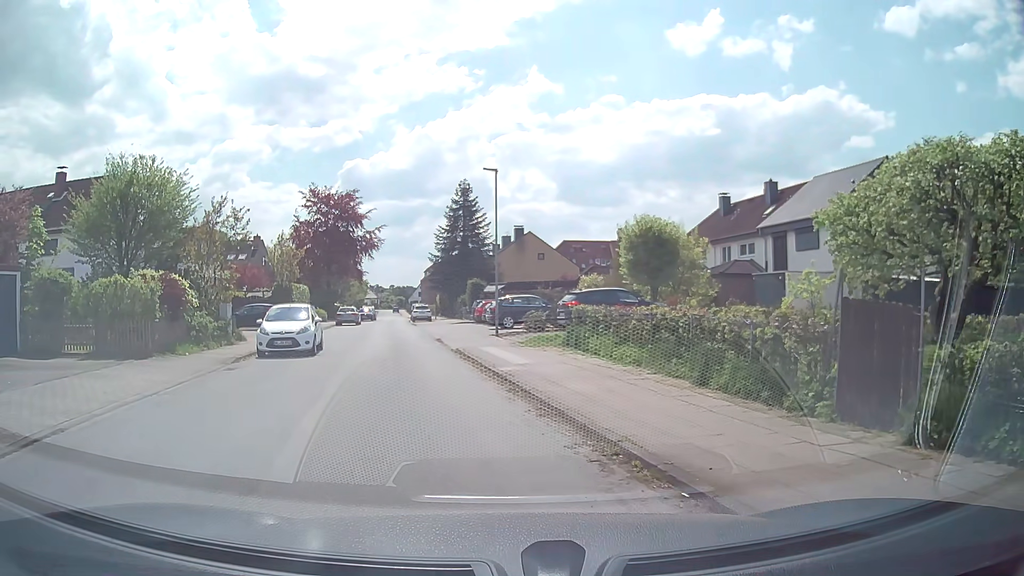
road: residential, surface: asphalt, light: Day
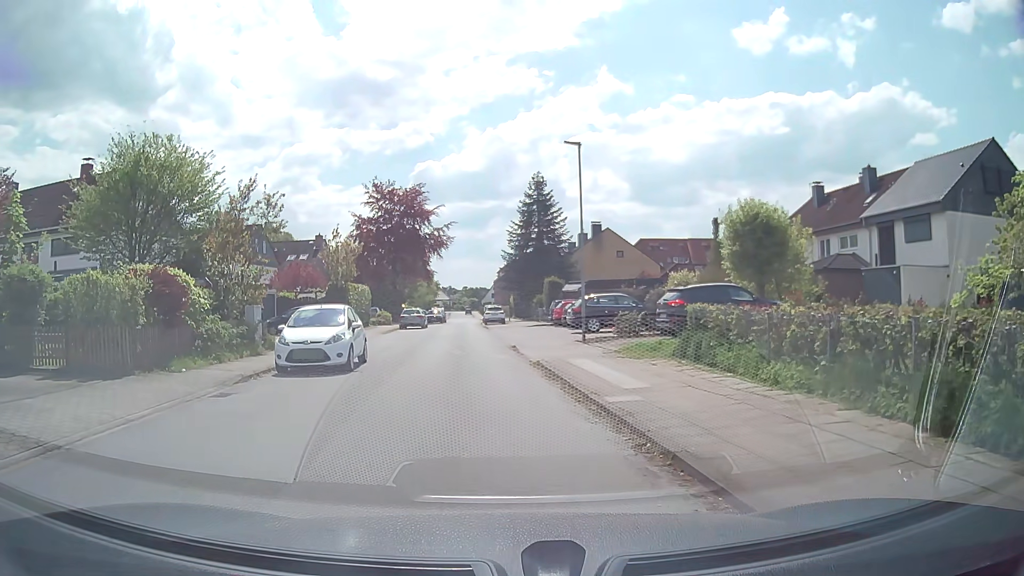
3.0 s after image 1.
(-0.1, +4.6) m; -5°
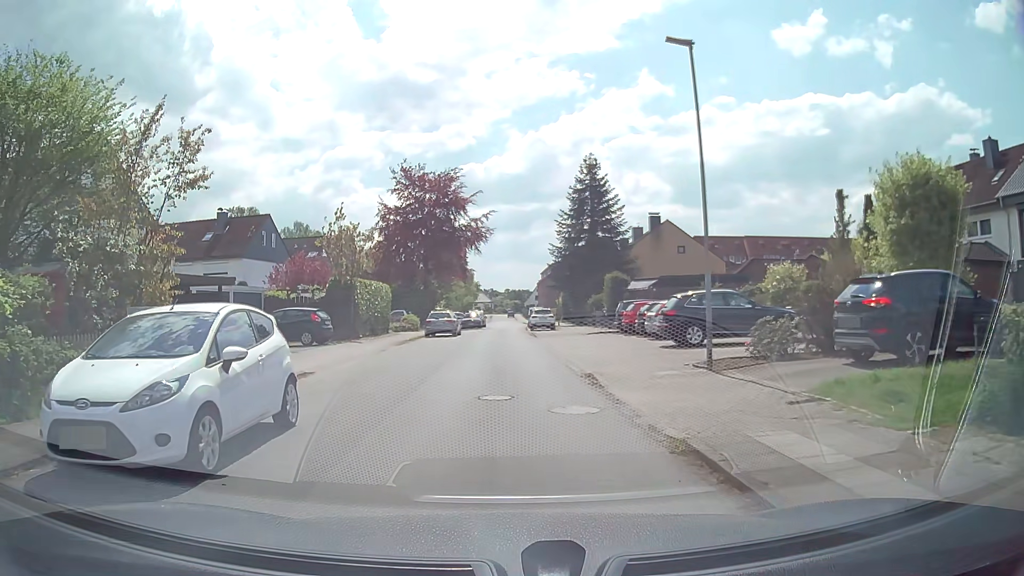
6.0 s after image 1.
(-0.4, +9.6) m; -4°
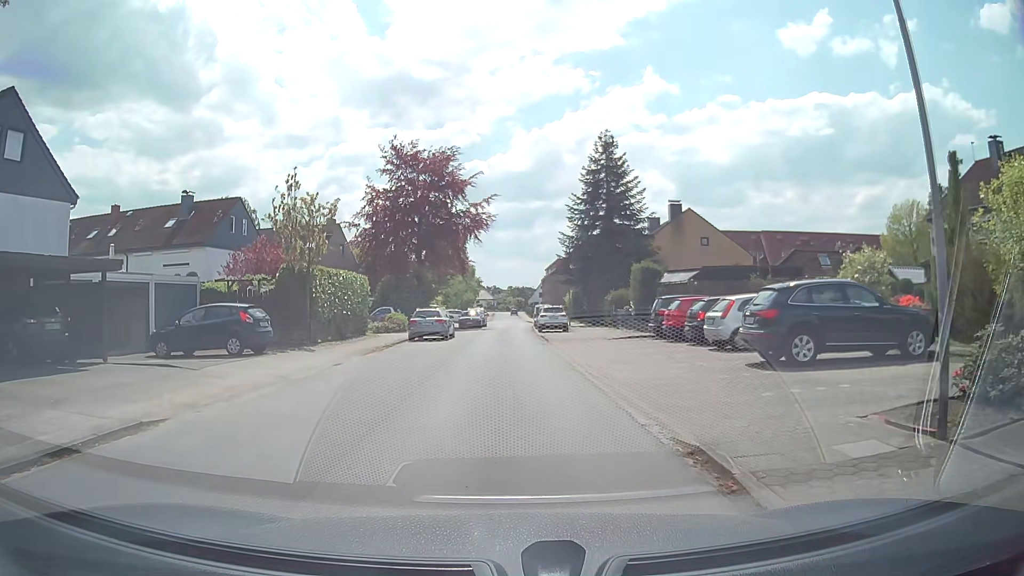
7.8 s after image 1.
(0.0, +7.4) m; 0°
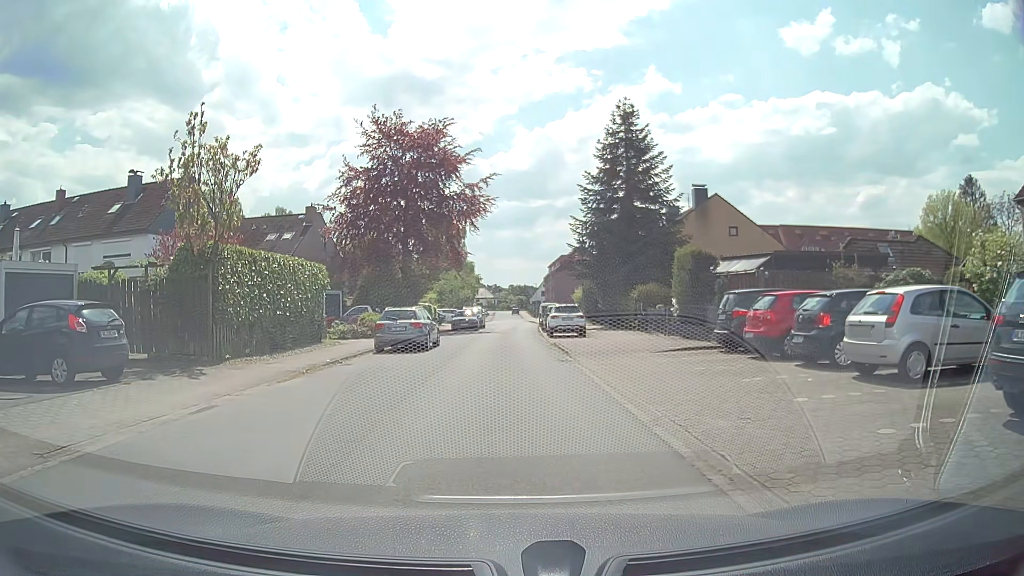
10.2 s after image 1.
(+0.1, +8.0) m; +1°
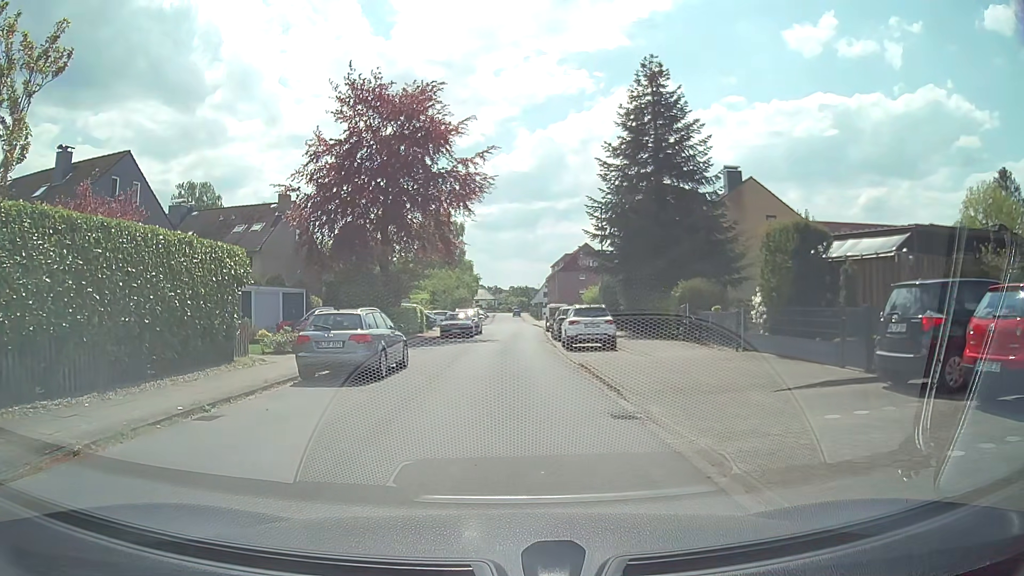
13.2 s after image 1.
(-0.1, +8.3) m; 0°
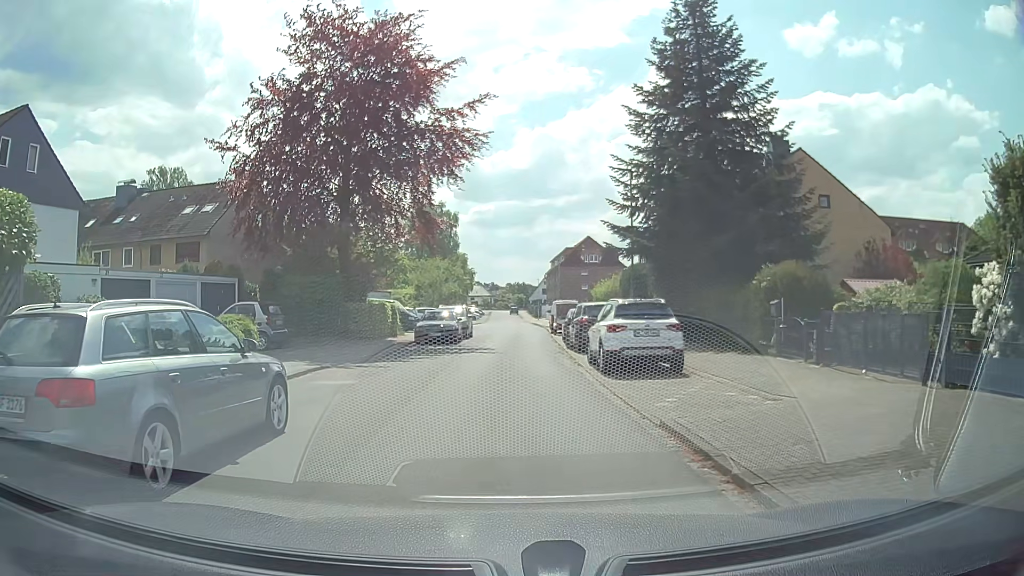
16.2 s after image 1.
(-0.1, +9.2) m; -1°
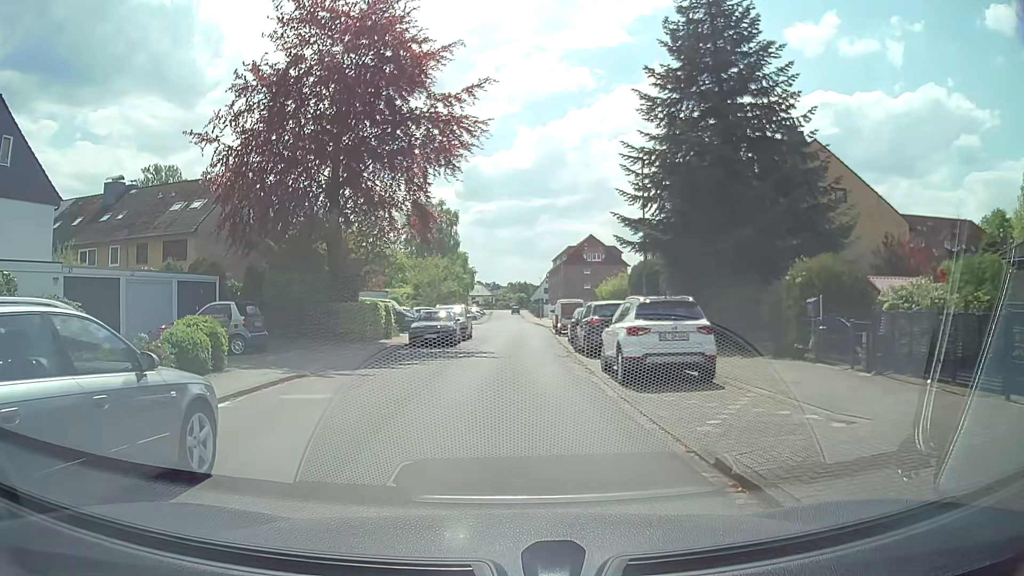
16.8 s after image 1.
(0.0, +2.1) m; 0°
(0, +10) (0, +20) (+1, +30) (+1, +40) (+1, +50) (+2, +60) (-4, +67) (-14, +68) (-24, +68) (-34, +68) m
